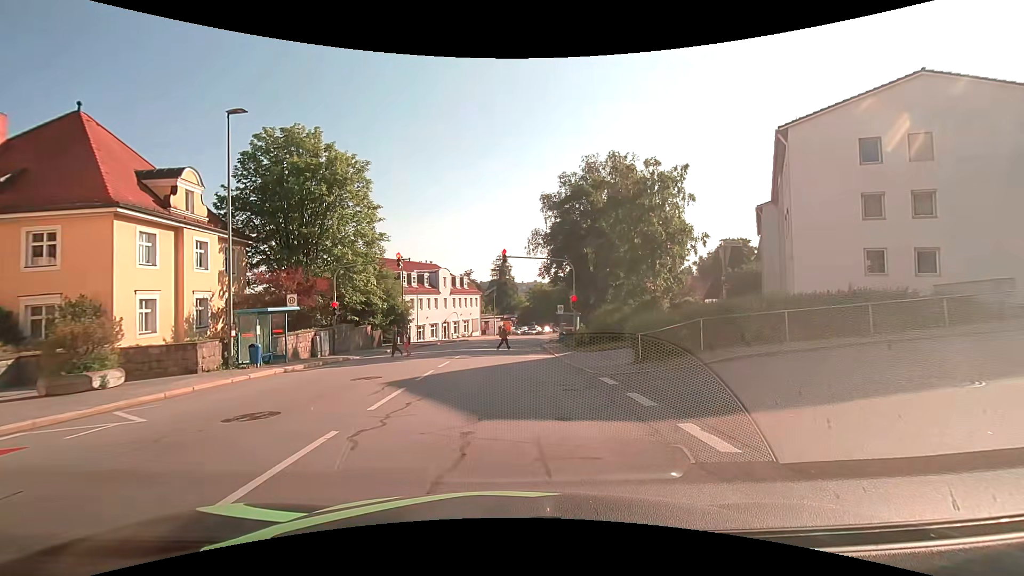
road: tertiary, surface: asphalt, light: Day
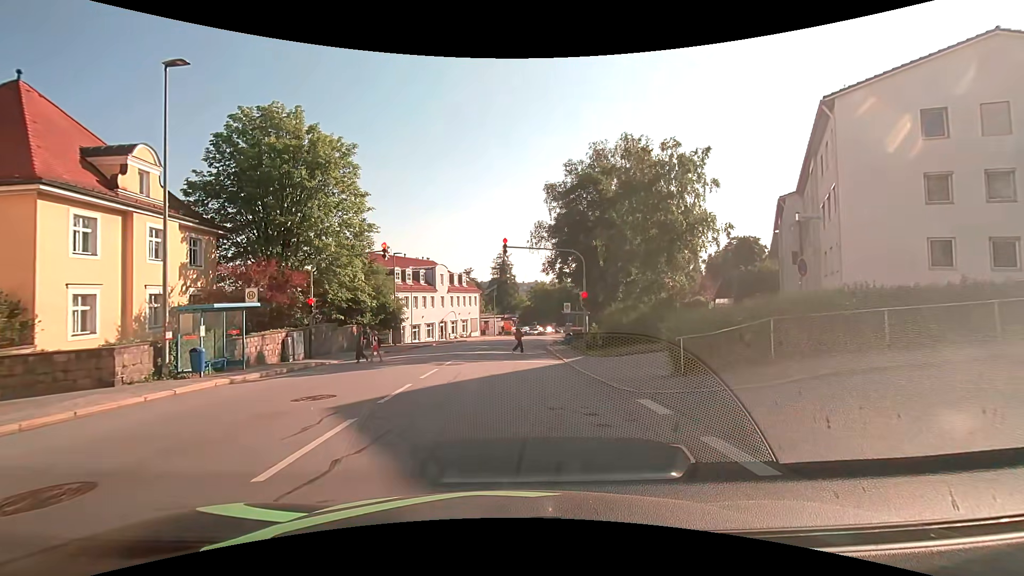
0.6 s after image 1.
(0.0, +3.7) m; -1°
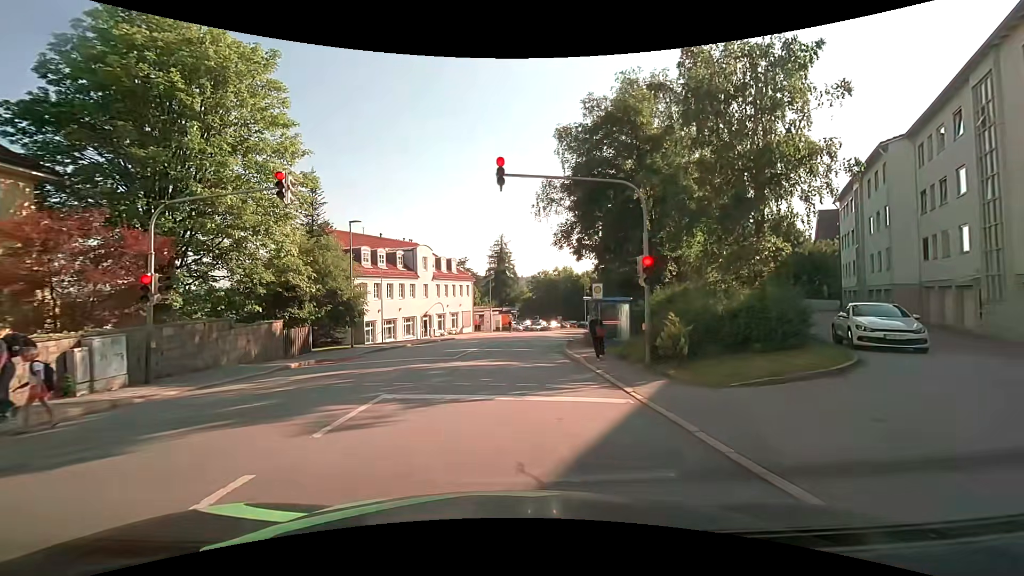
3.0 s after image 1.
(0.0, +11.6) m; 0°
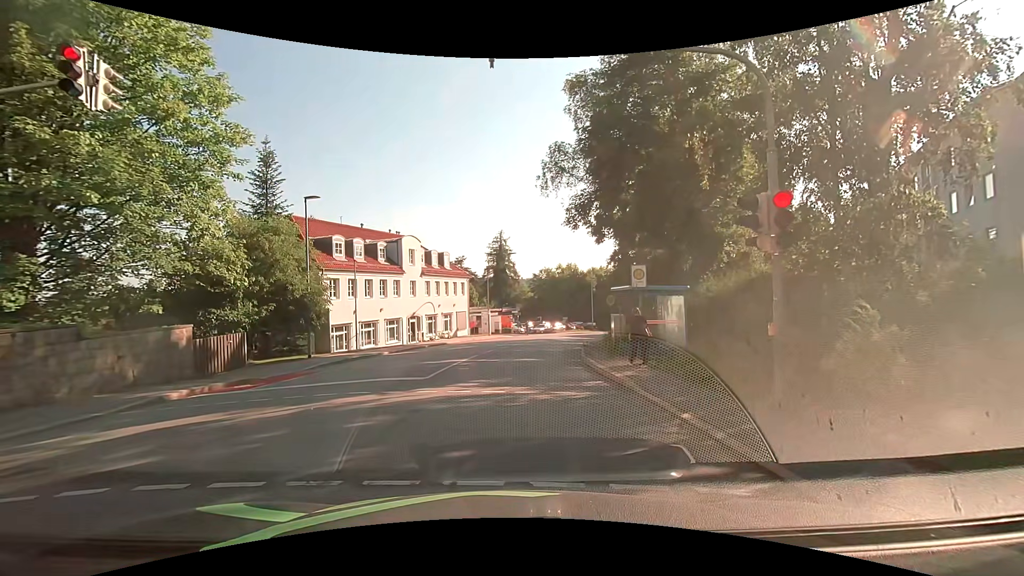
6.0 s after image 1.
(-0.1, +6.6) m; -2°
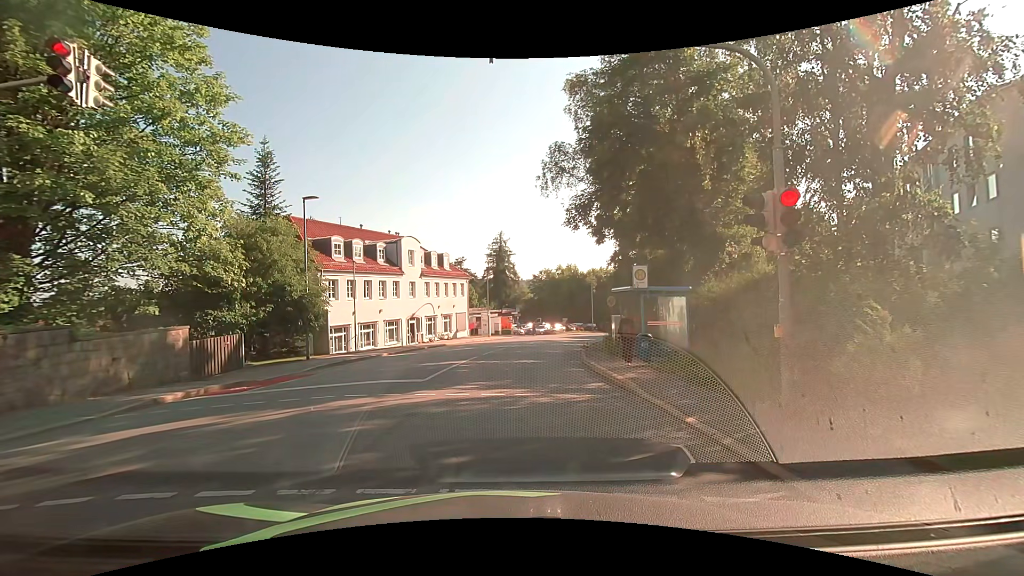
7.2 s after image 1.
(0.0, +0.2) m; 0°
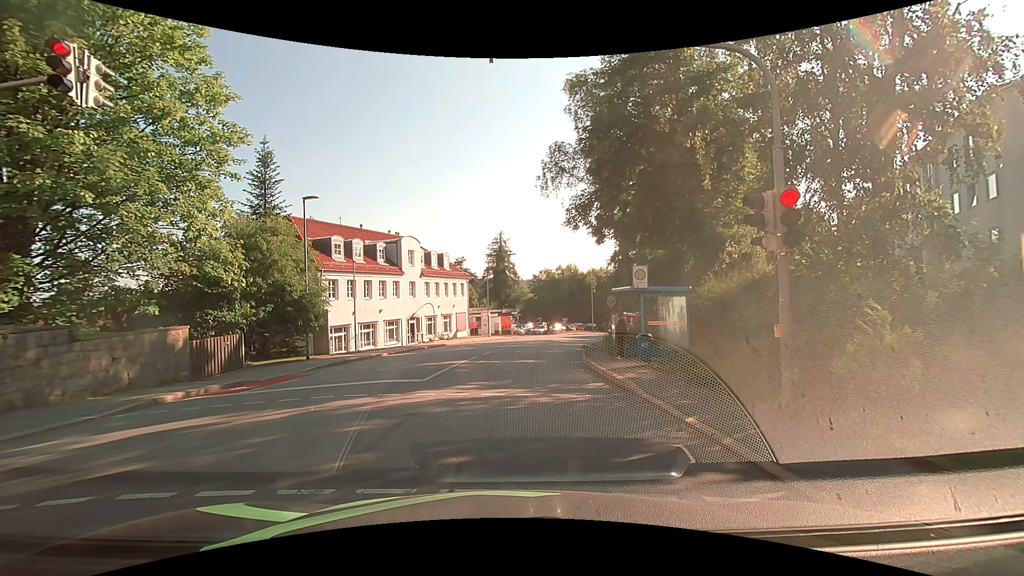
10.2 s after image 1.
(0.0, 0.0) m; 0°
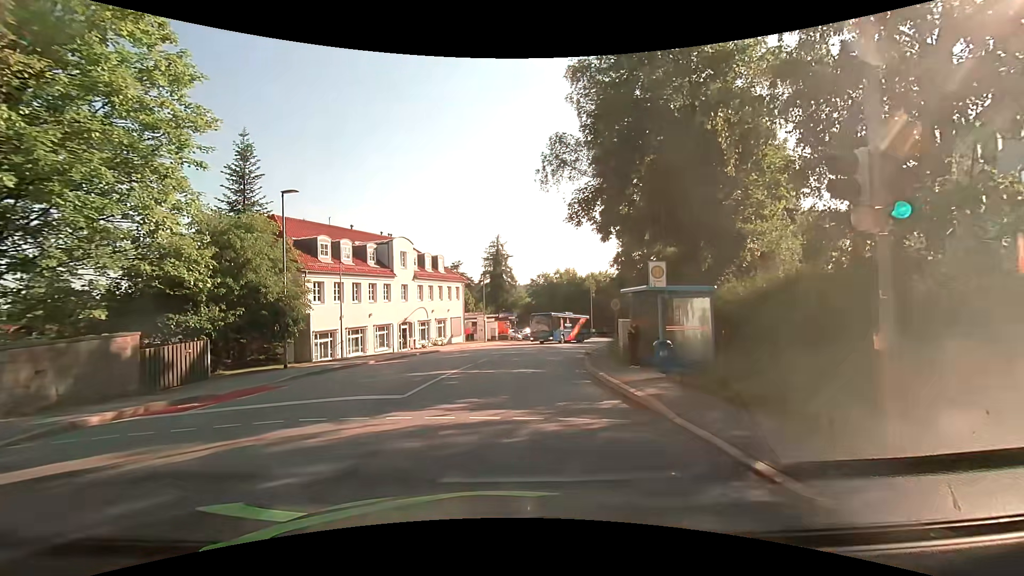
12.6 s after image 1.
(+0.1, +2.4) m; +3°
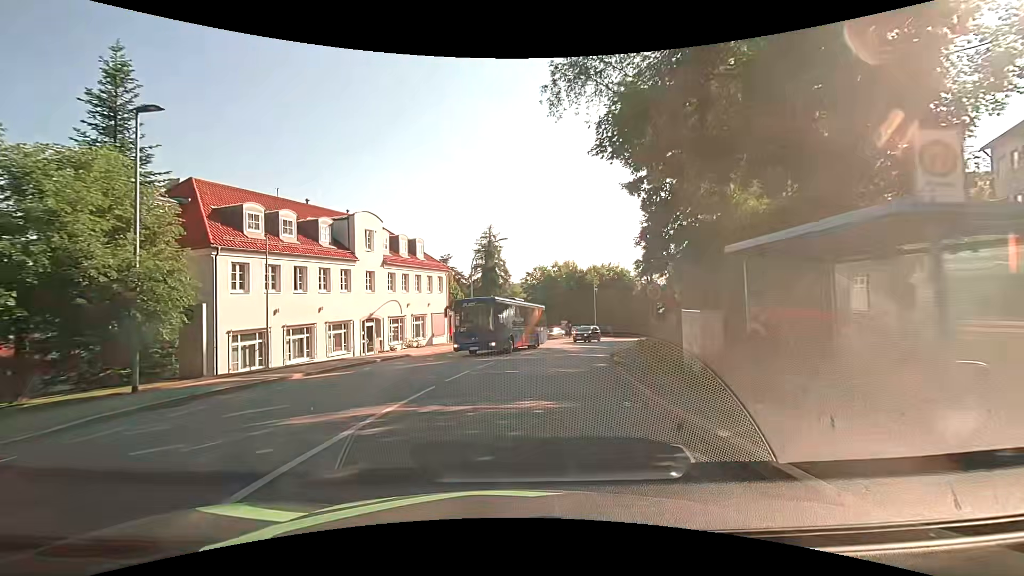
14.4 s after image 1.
(-0.1, +9.2) m; 0°
(0, +10) (+1, +20) (+3, +30) (+6, +39) (+10, +49) (+14, +58) (+20, +66) (+26, +73) (+34, +80) (+41, +87) m
